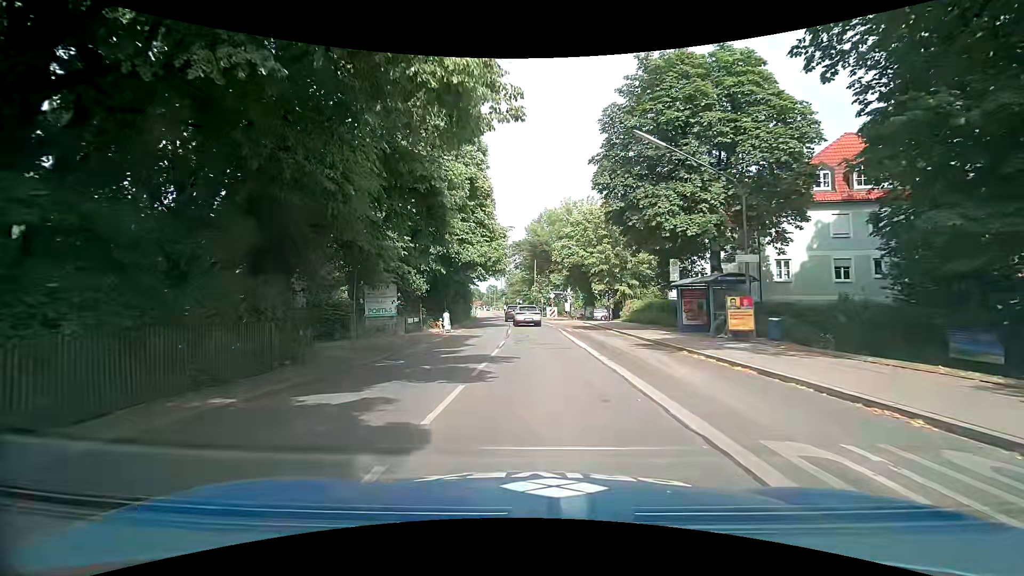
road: tertiary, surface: asphalt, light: Day
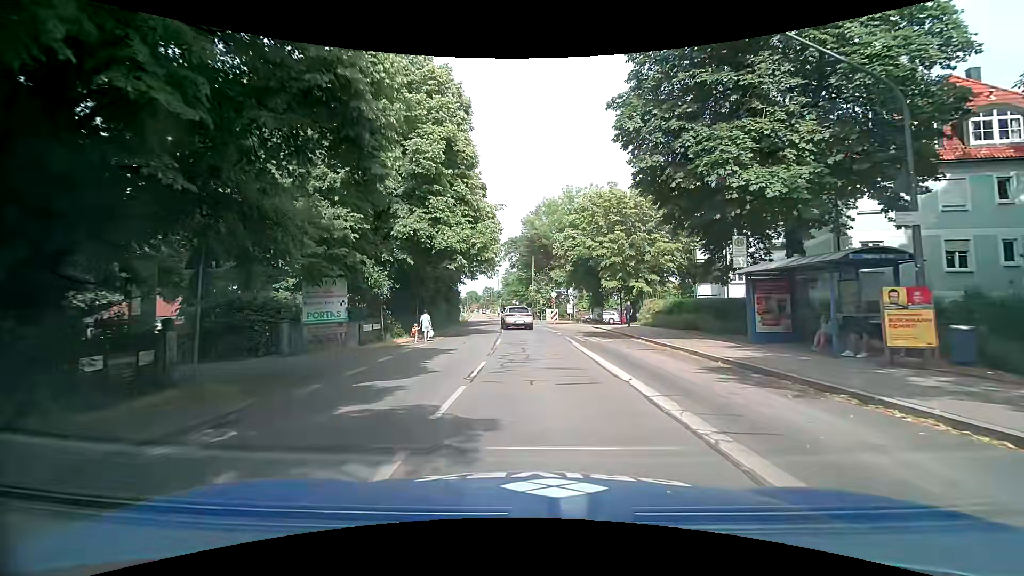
(0.0, +8.4) m; 0°
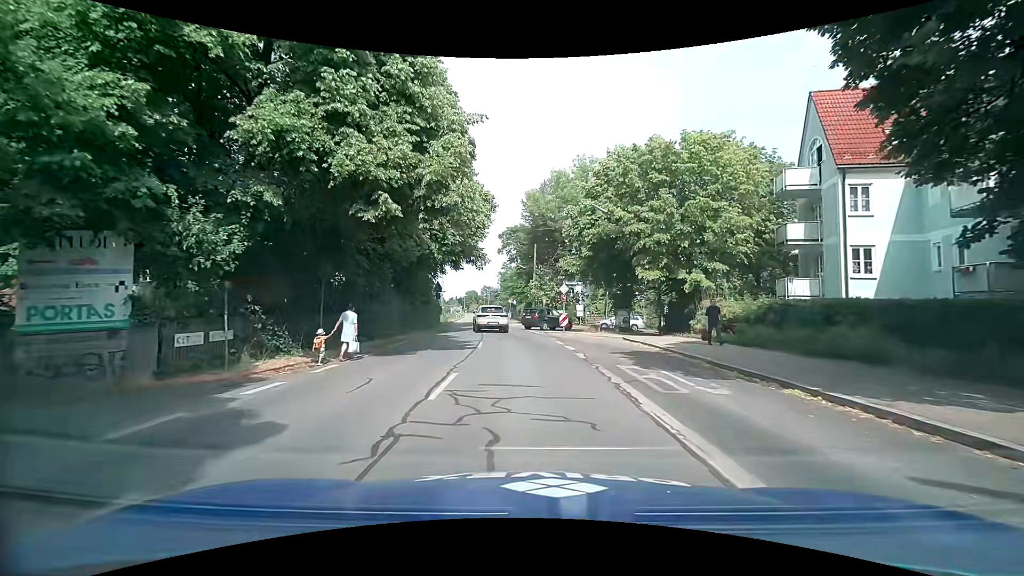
(+0.2, +13.1) m; -1°
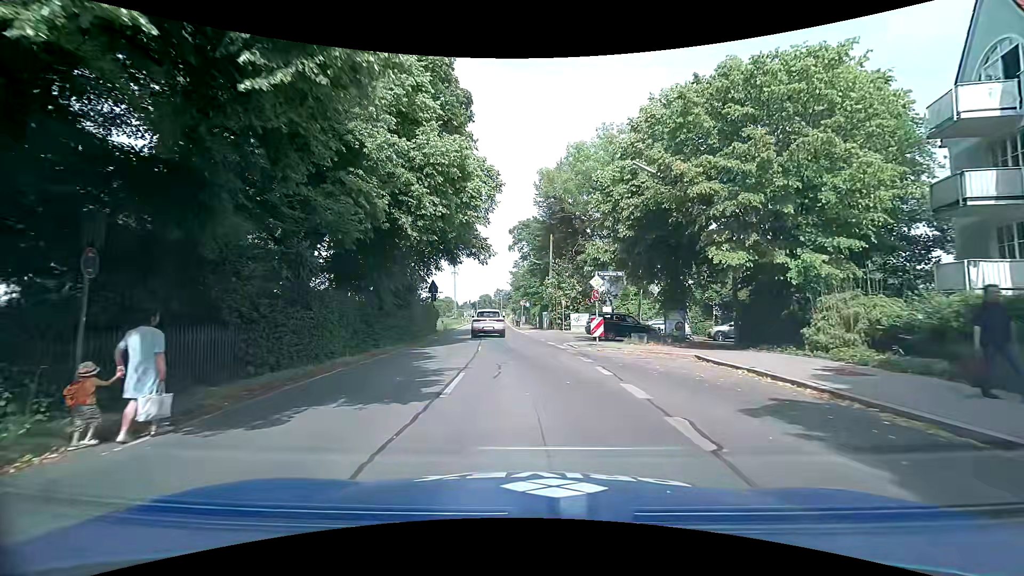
(0.0, +9.0) m; 0°
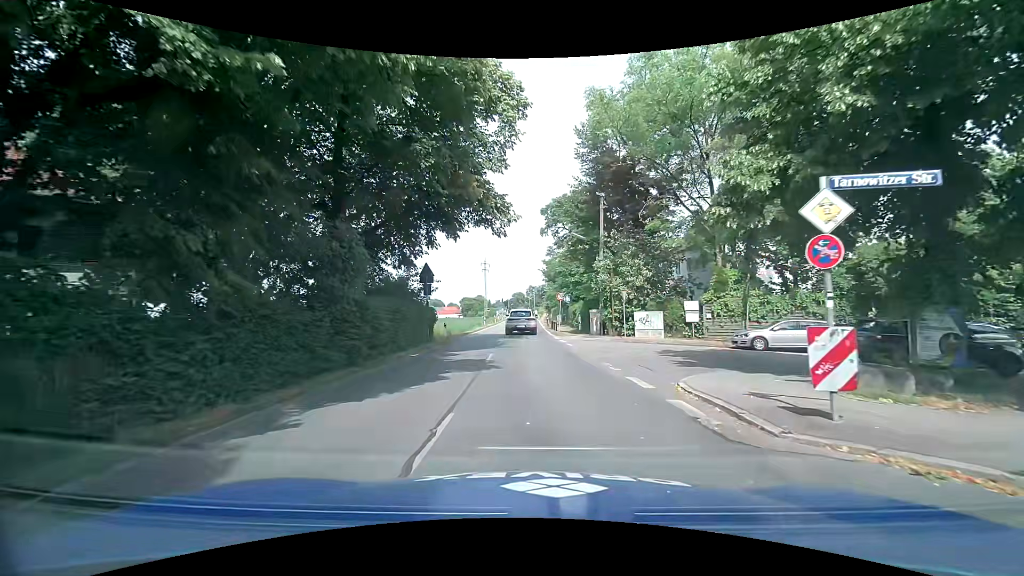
(-0.6, +13.7) m; -4°
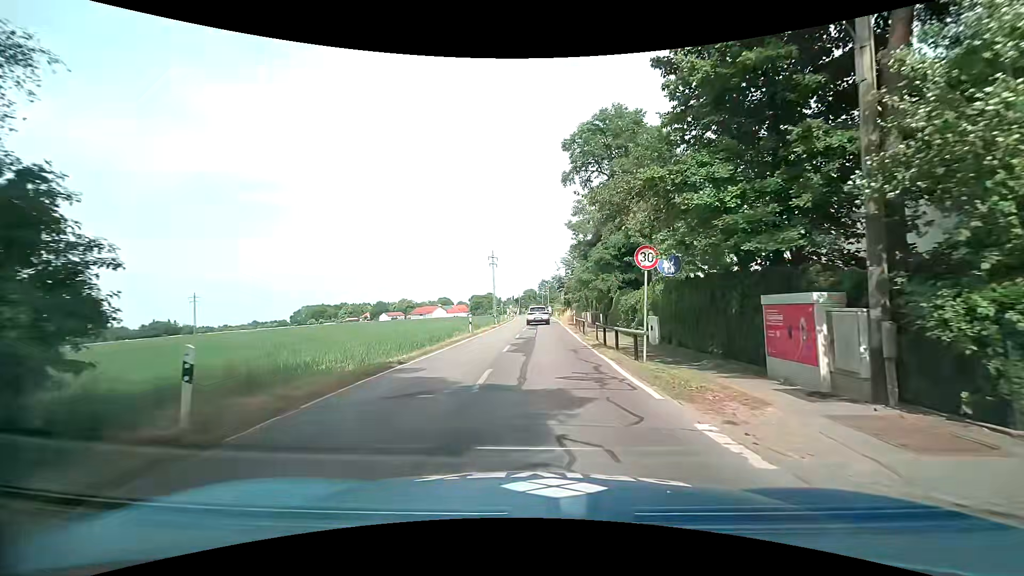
(-0.7, +23.3) m; -3°
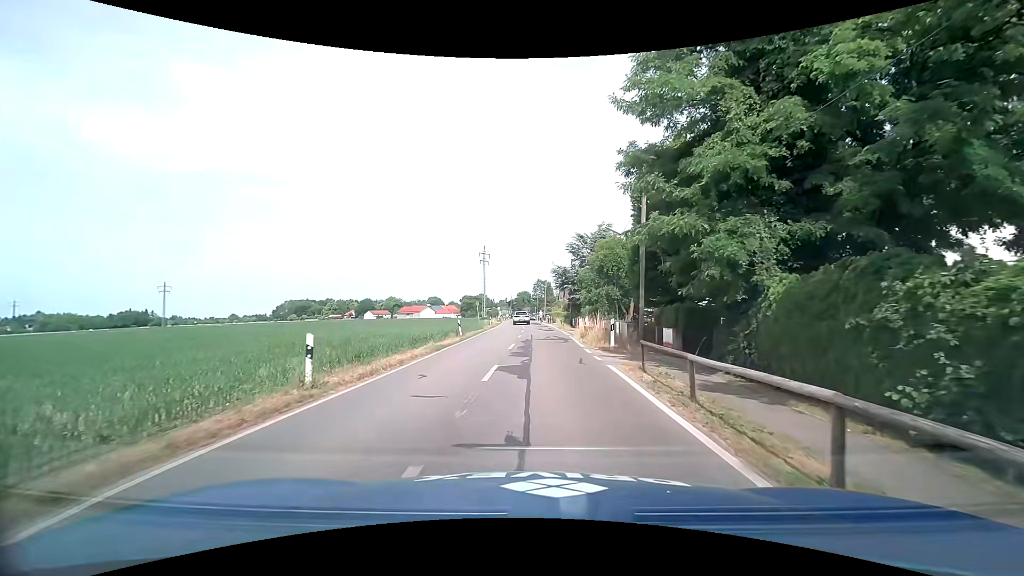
(+0.4, +22.8) m; +2°
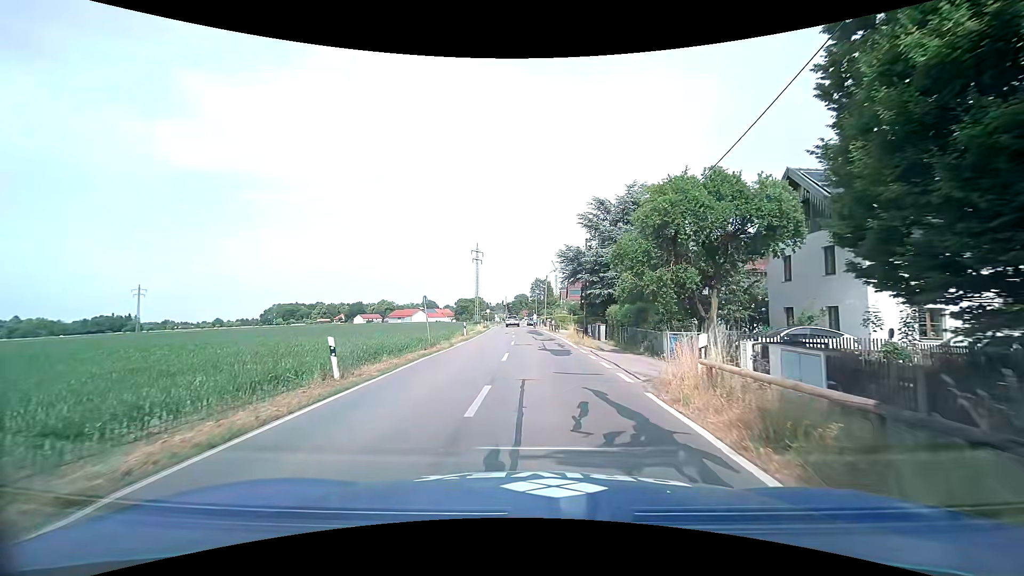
(-0.1, +20.1) m; -1°
